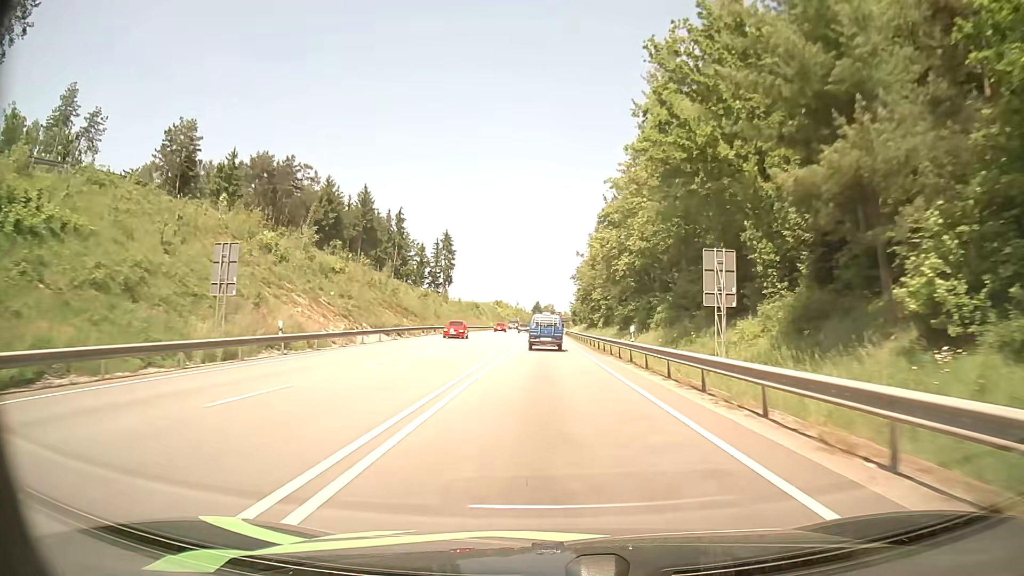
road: primary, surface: asphalt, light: Day
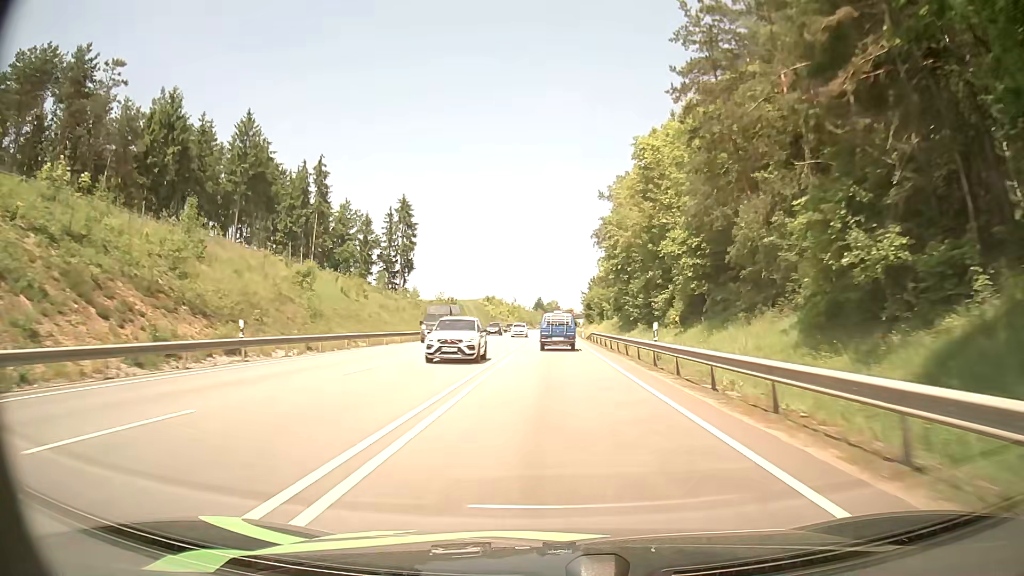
(-0.5, +52.2) m; 0°
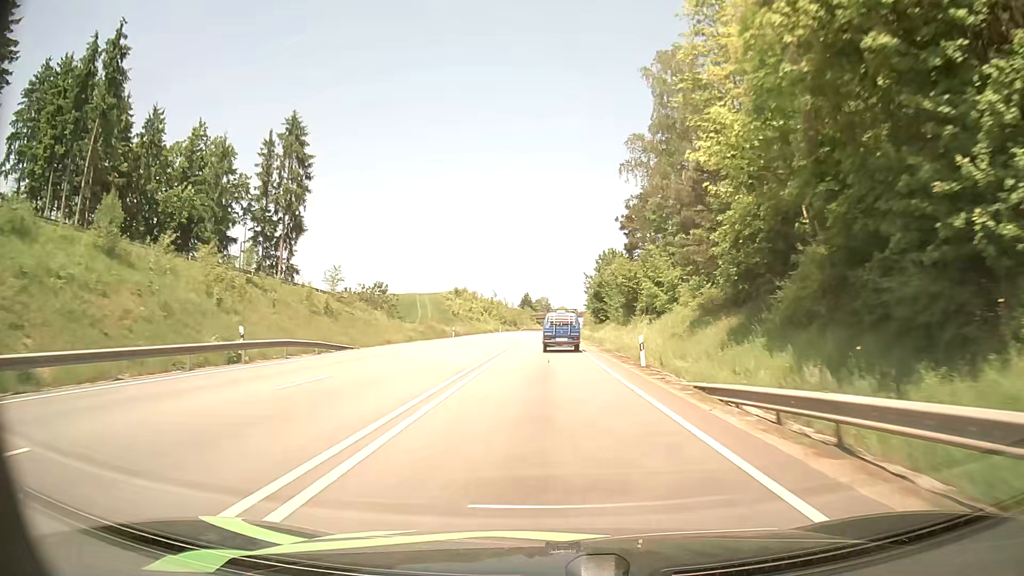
(+0.3, +51.2) m; +1°
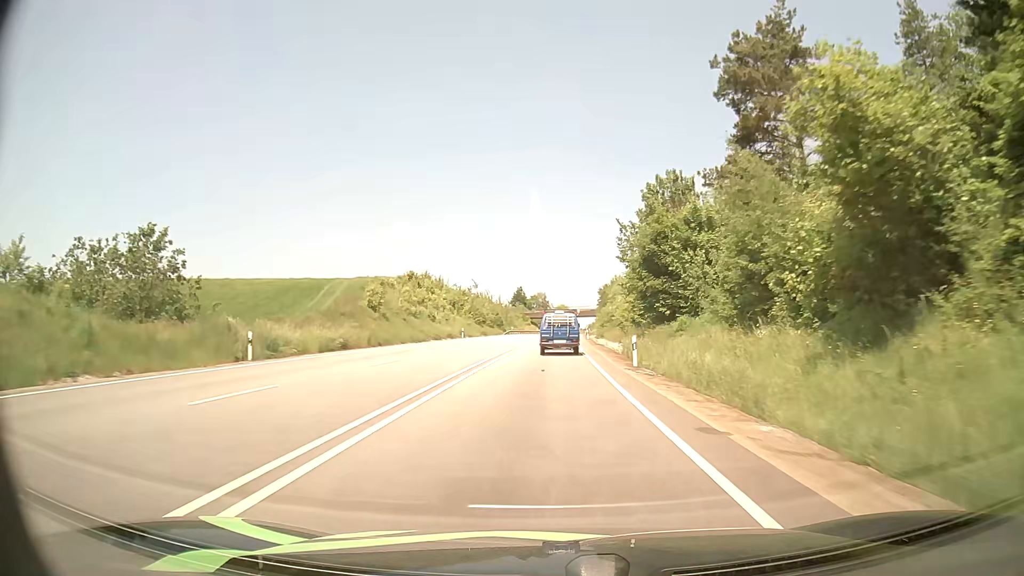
(0.0, +50.9) m; 0°
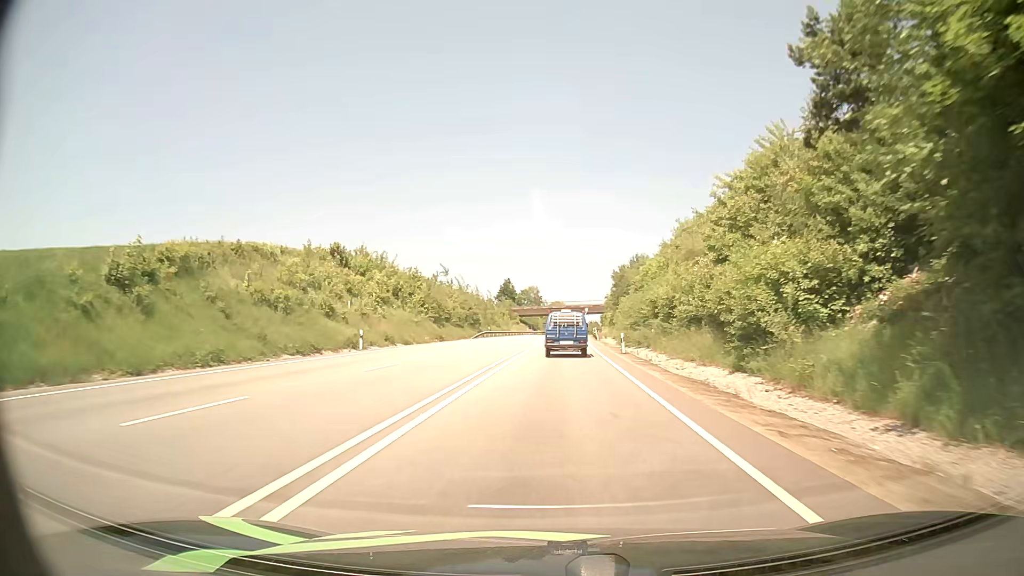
(-0.2, +38.3) m; 0°
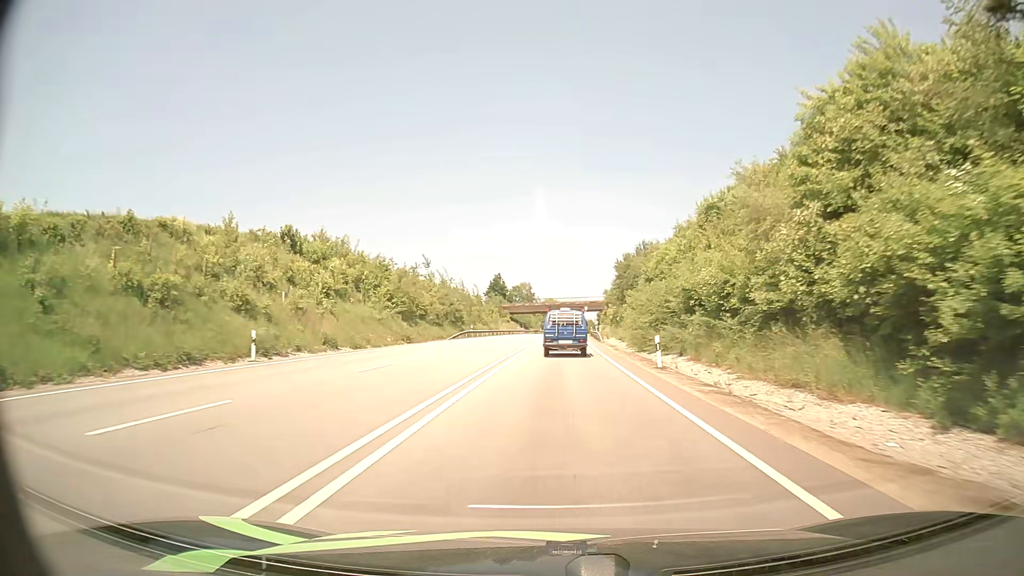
(+0.1, +12.7) m; 0°
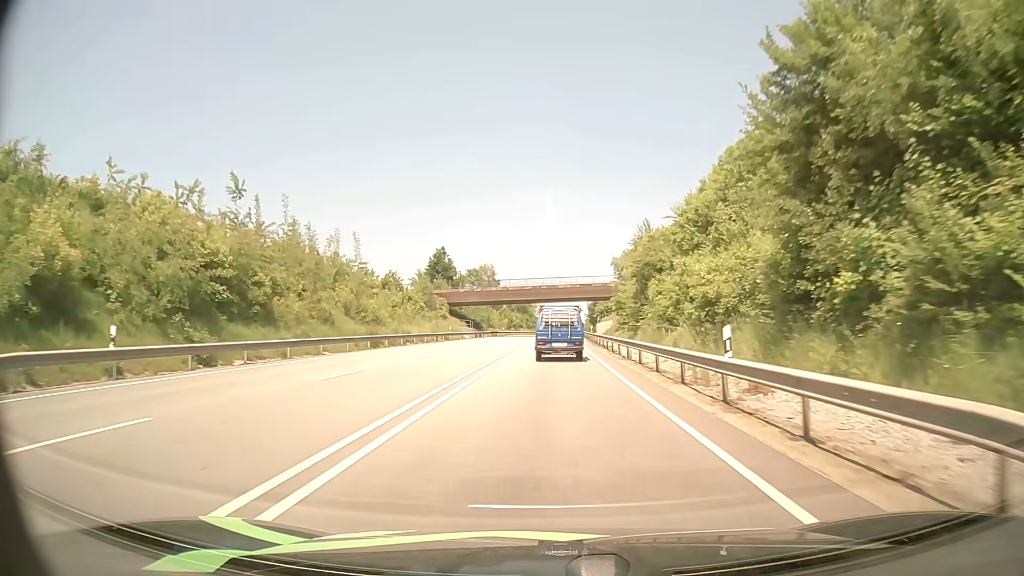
(+1.8, +61.5) m; +2°
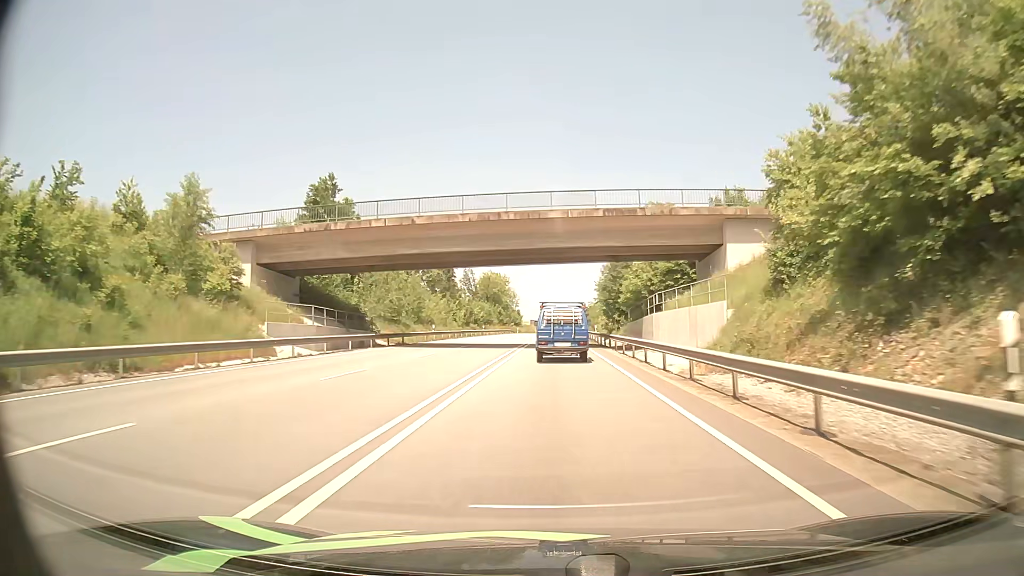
(+0.6, +60.1) m; +1°
(0, +10) (0, +20) (0, +30) (0, +40) (0, +50) (+1, +60) (+1, +70) (+1, +80) (+1, +90) (+1, +100) m
